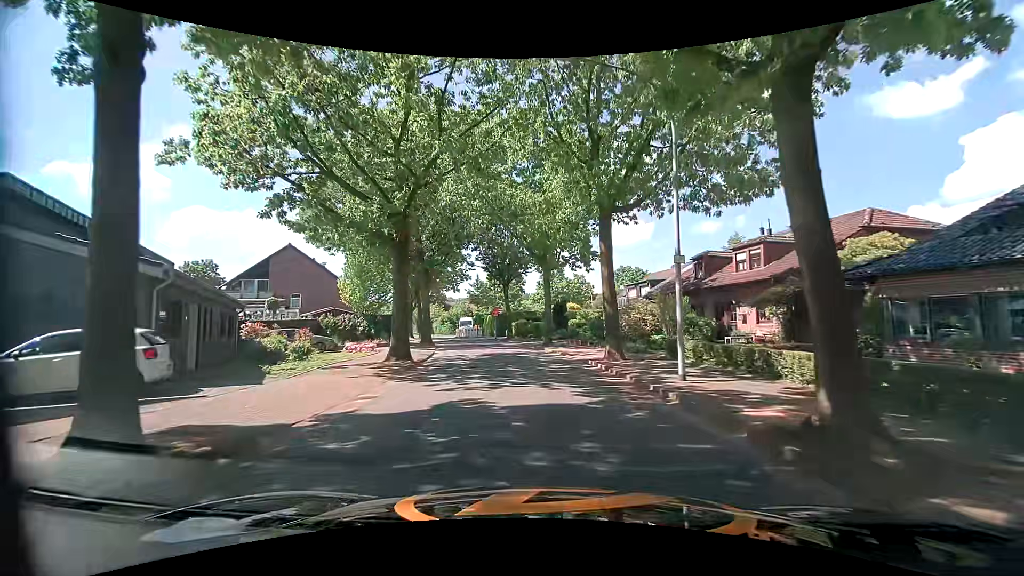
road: residential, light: Day
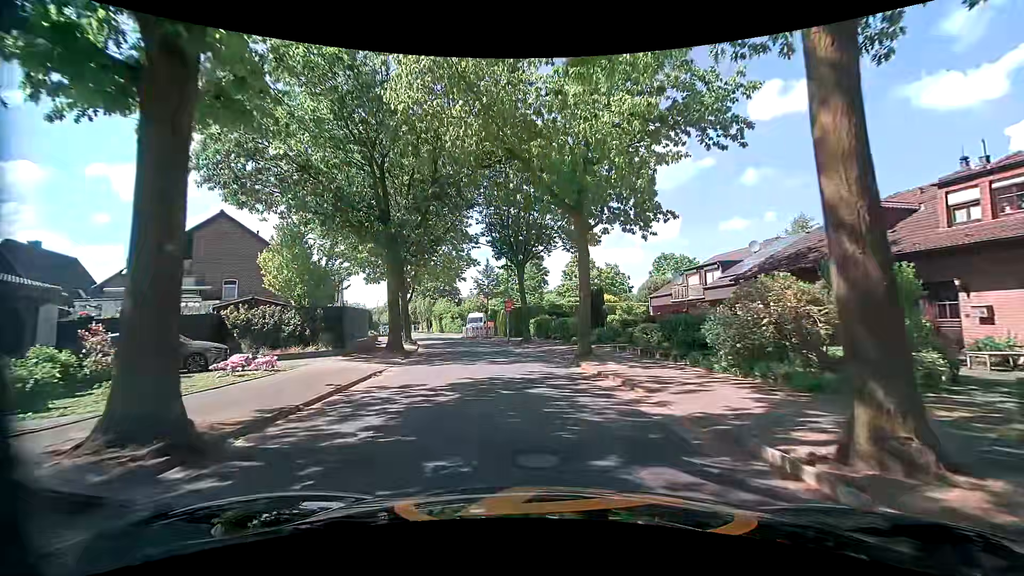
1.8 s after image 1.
(-0.3, +12.7) m; -2°
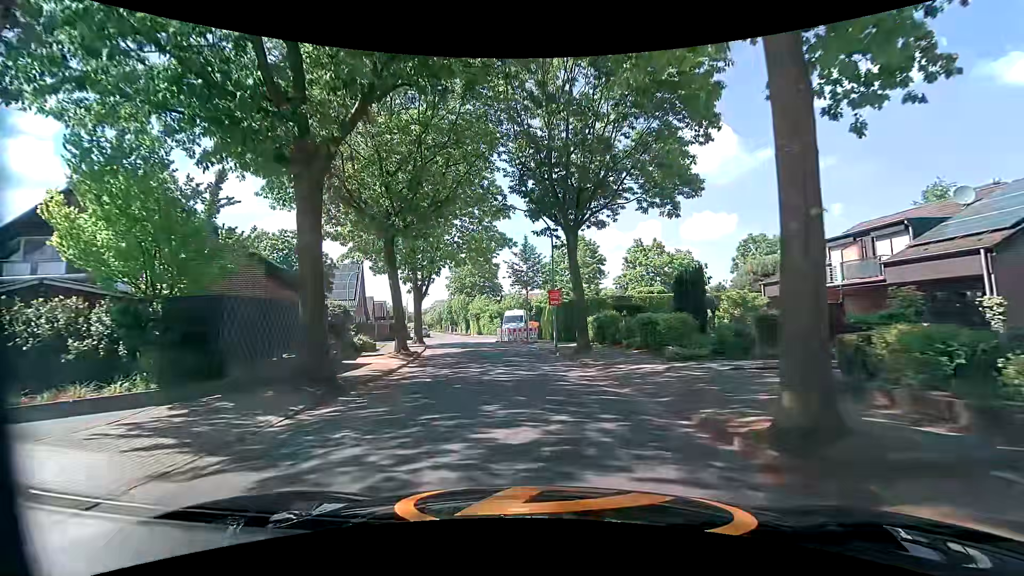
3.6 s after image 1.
(-0.6, +12.3) m; -6°
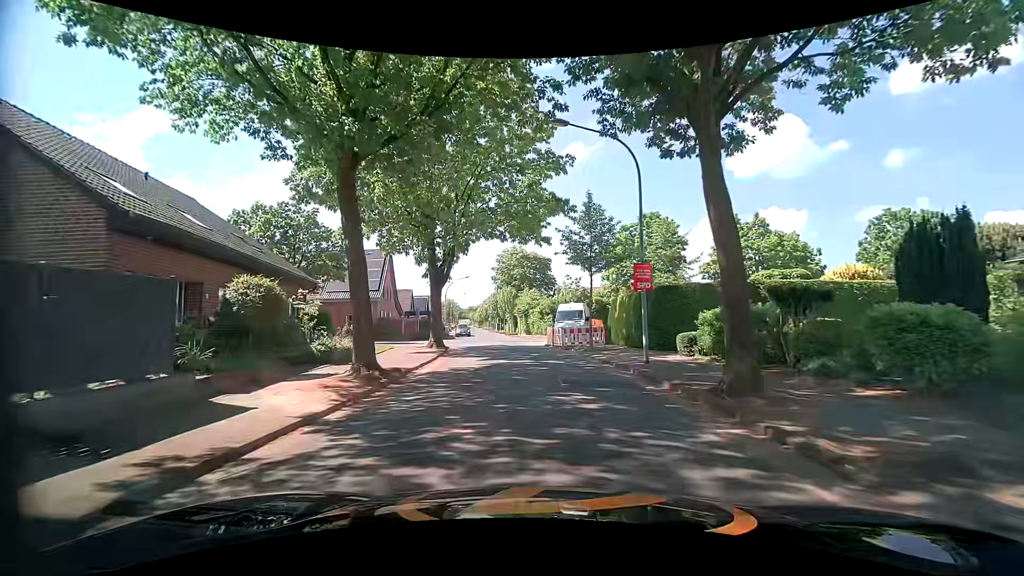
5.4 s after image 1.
(-0.6, +10.9) m; -6°
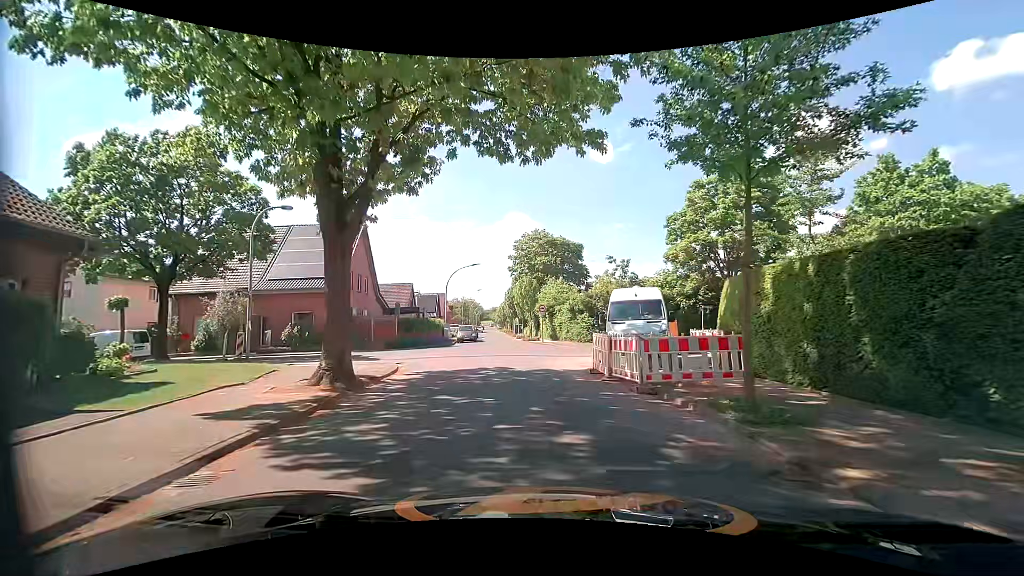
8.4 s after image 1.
(-0.4, +15.3) m; -3°
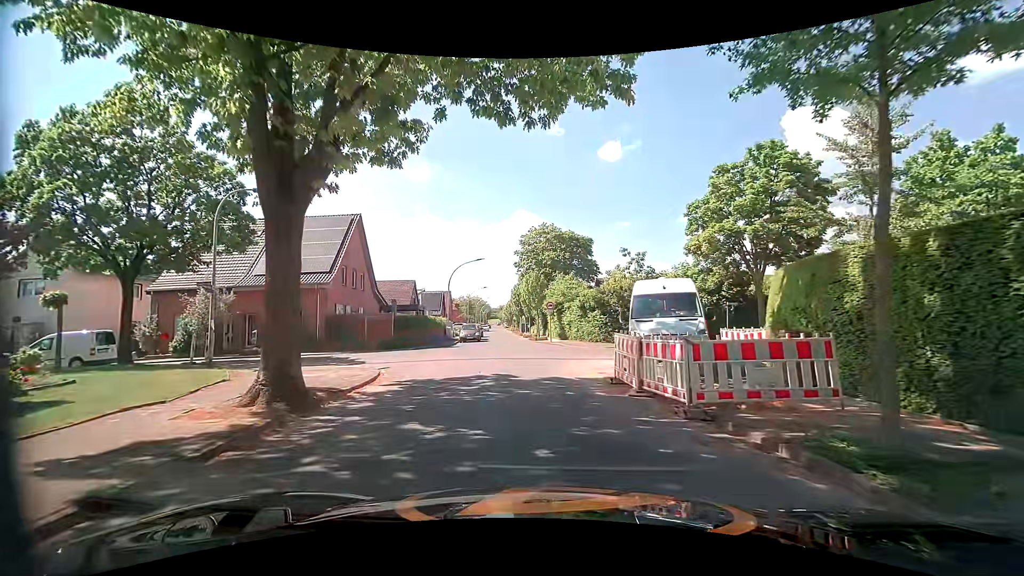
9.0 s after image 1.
(0.0, +2.8) m; -1°
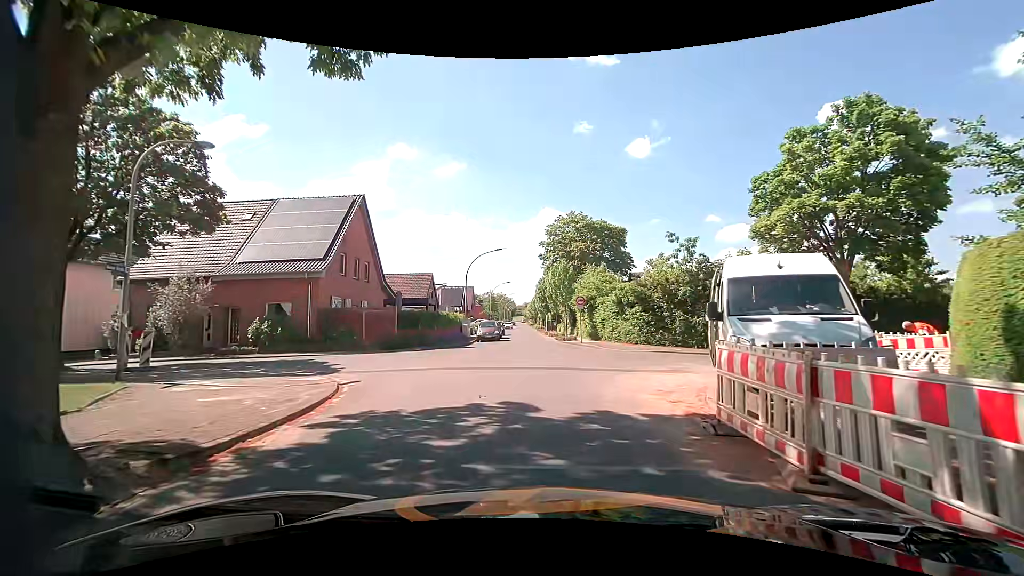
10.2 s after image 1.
(-0.1, +4.9) m; -2°
